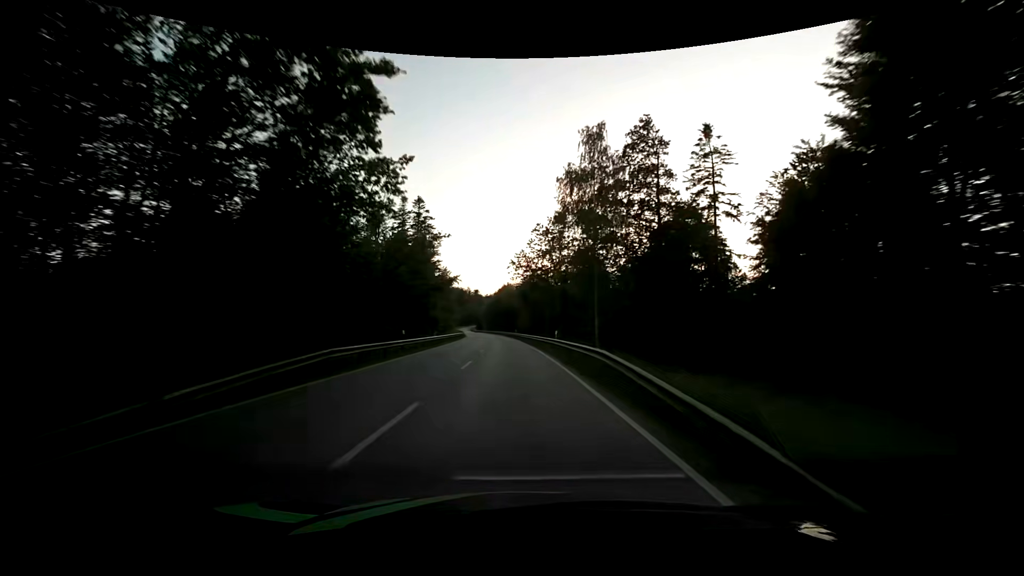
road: secondary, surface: asphalt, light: Day
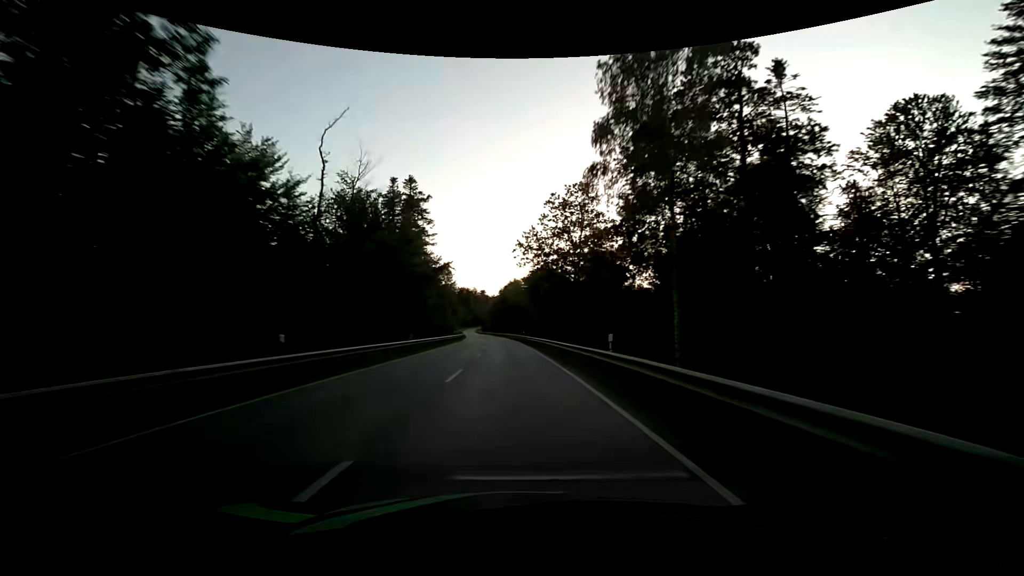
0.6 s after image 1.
(-0.1, +15.8) m; -1°
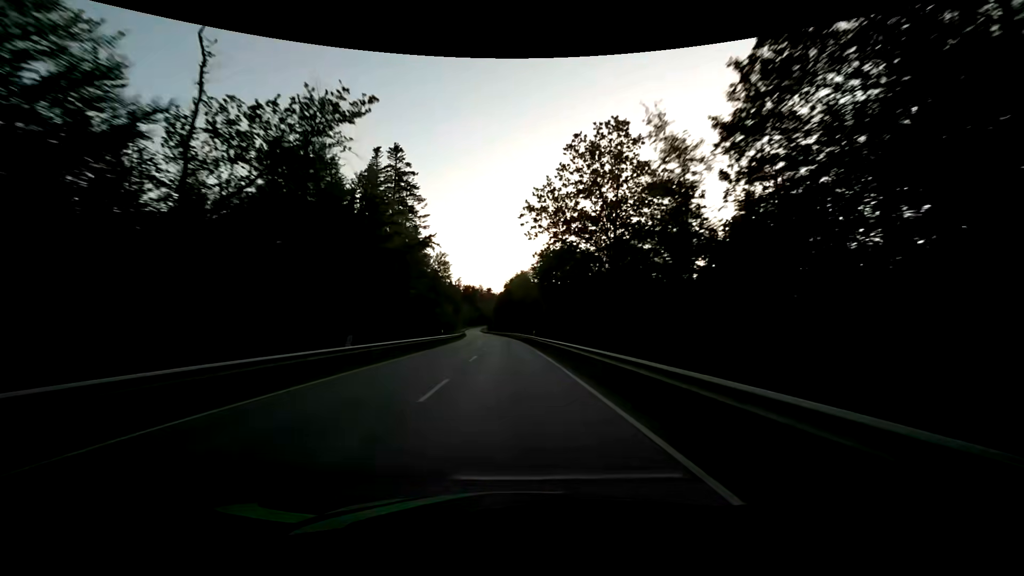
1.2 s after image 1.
(-0.1, +15.8) m; -1°
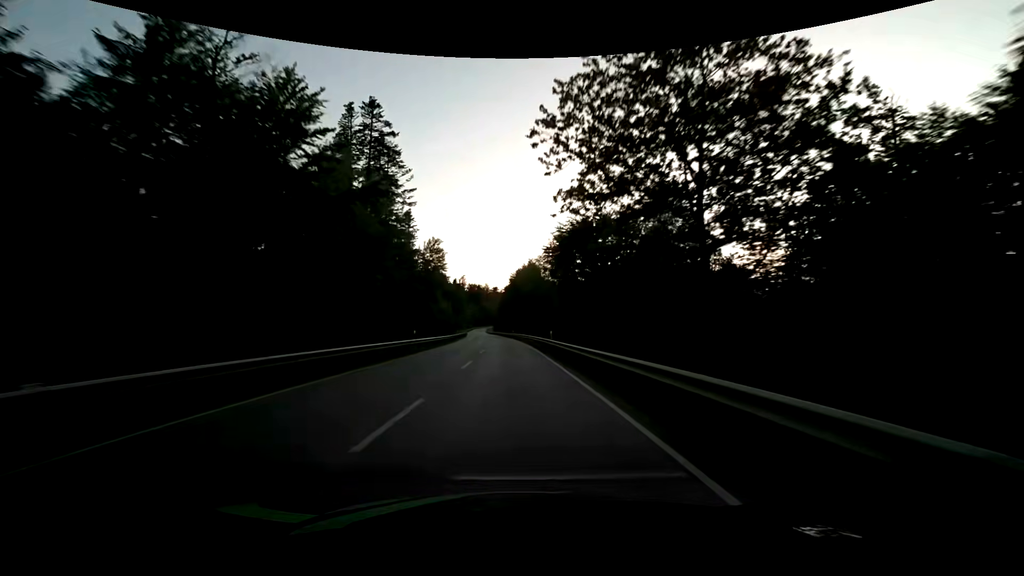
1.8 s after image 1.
(0.0, +15.8) m; 0°
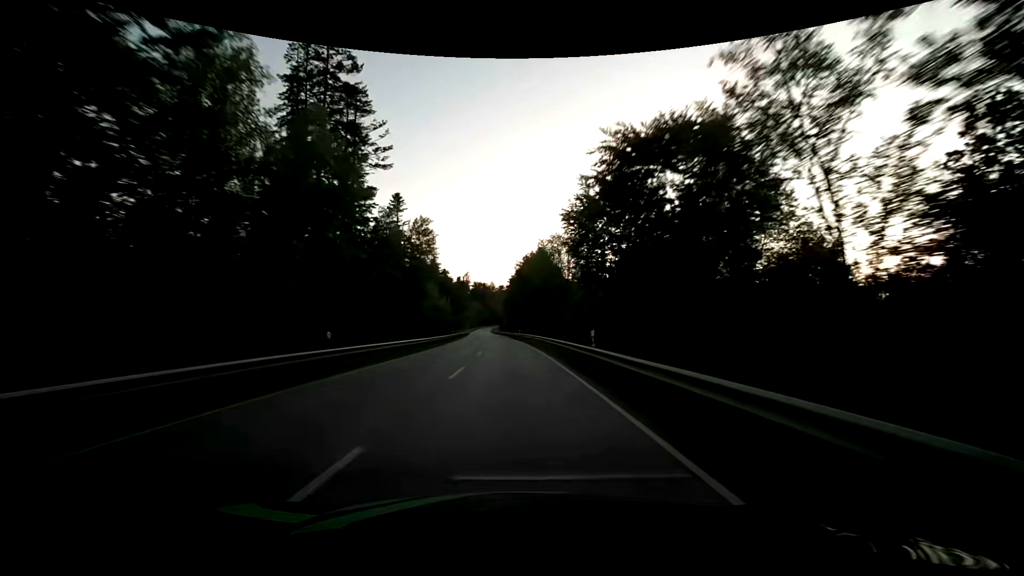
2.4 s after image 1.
(-0.2, +15.8) m; -1°
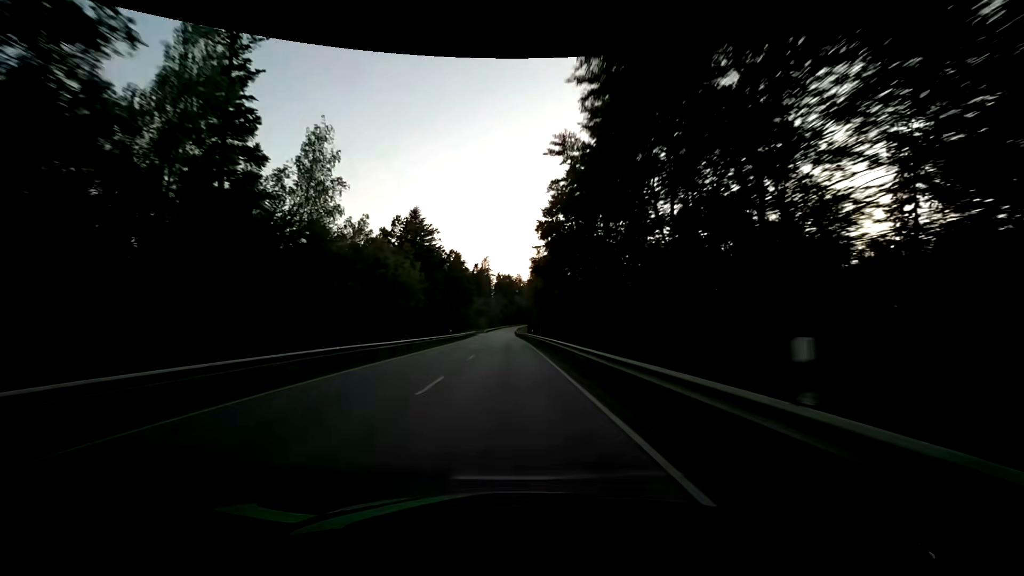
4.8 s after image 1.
(-2.0, +63.3) m; -4°
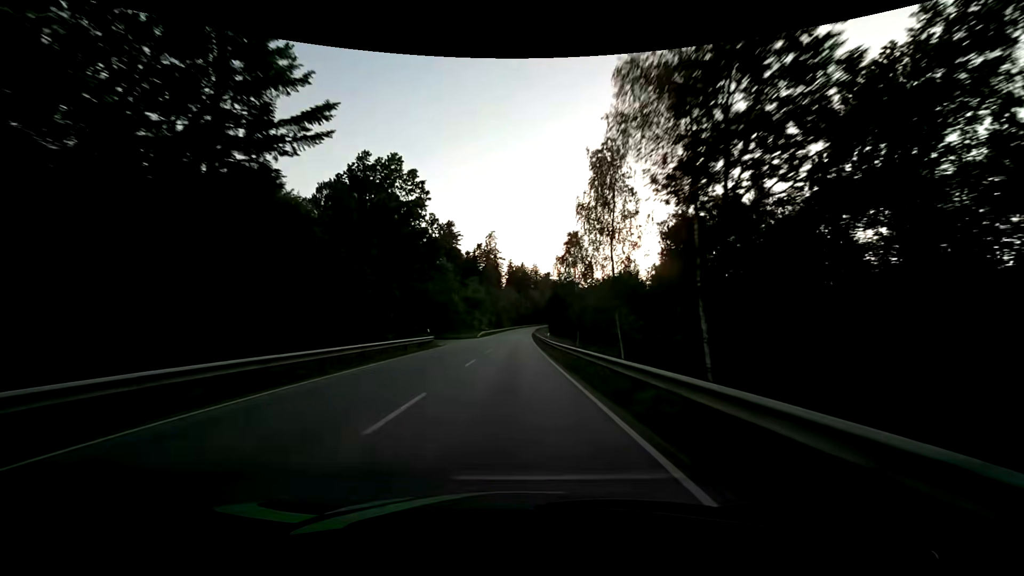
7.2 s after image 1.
(-0.9, +63.3) m; -1°
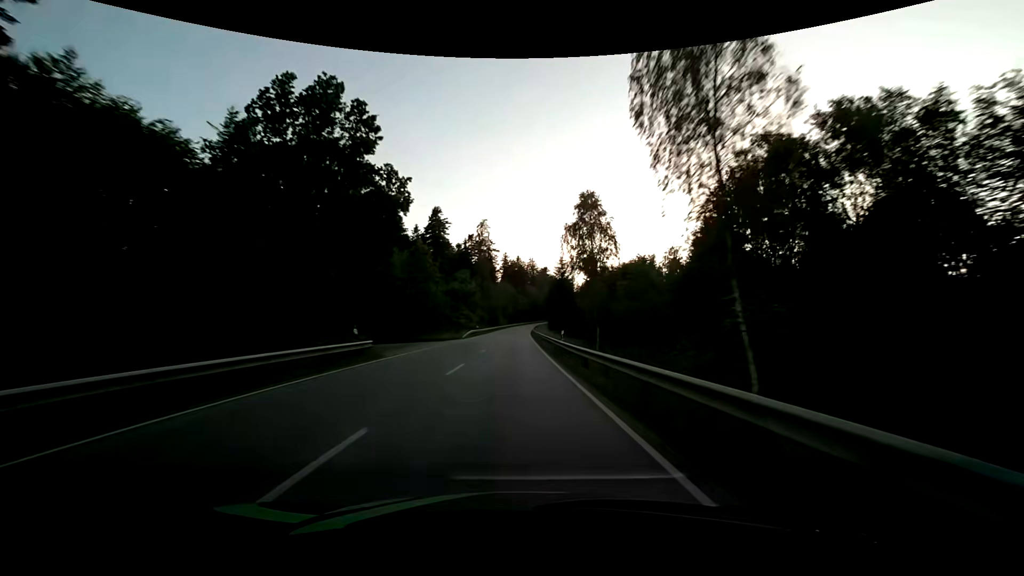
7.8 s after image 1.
(0.0, +15.8) m; 0°
(0, +10) (0, +20) (0, +30) (0, +40) (0, +50) (0, +60) (0, +70) (0, +80) (0, +90) (0, +100) m
